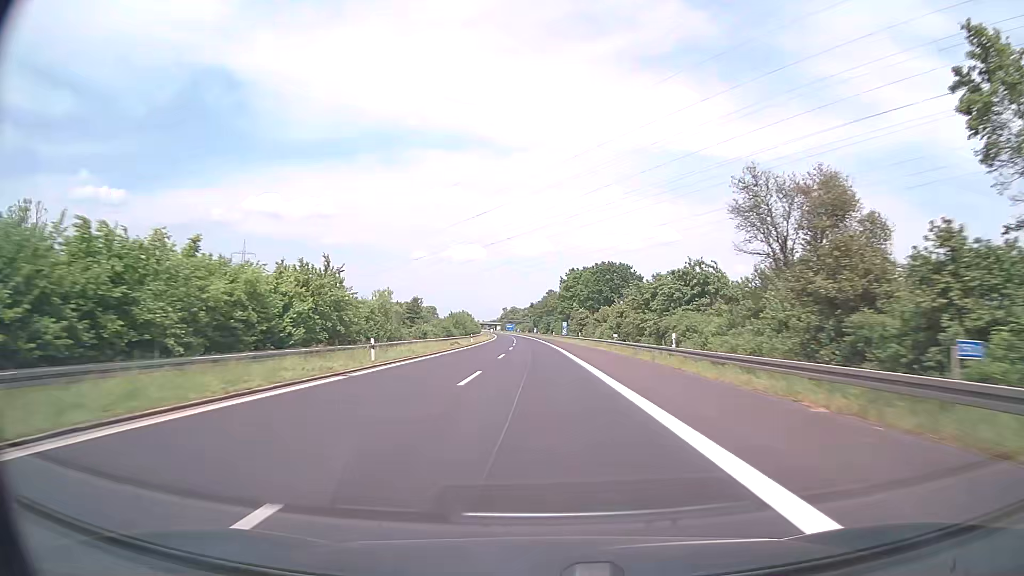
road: motorway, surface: asphalt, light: Day
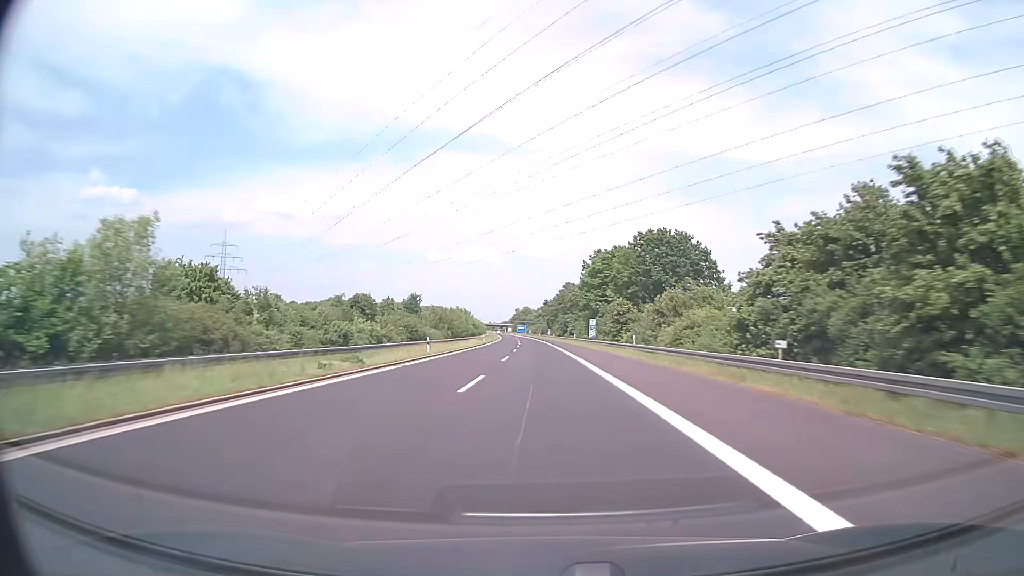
(-0.5, +38.1) m; -1°
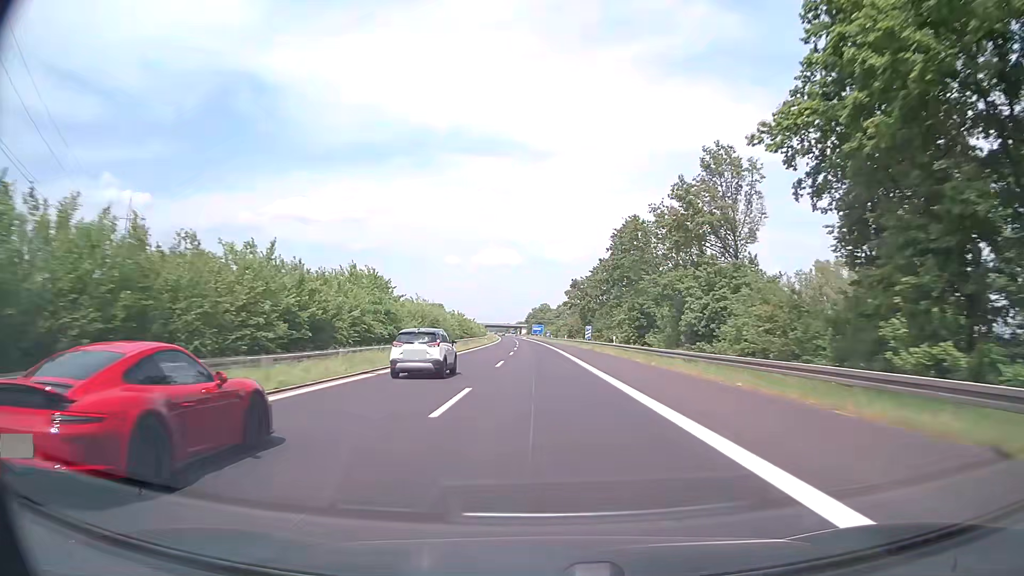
(-1.7, +95.2) m; -2°
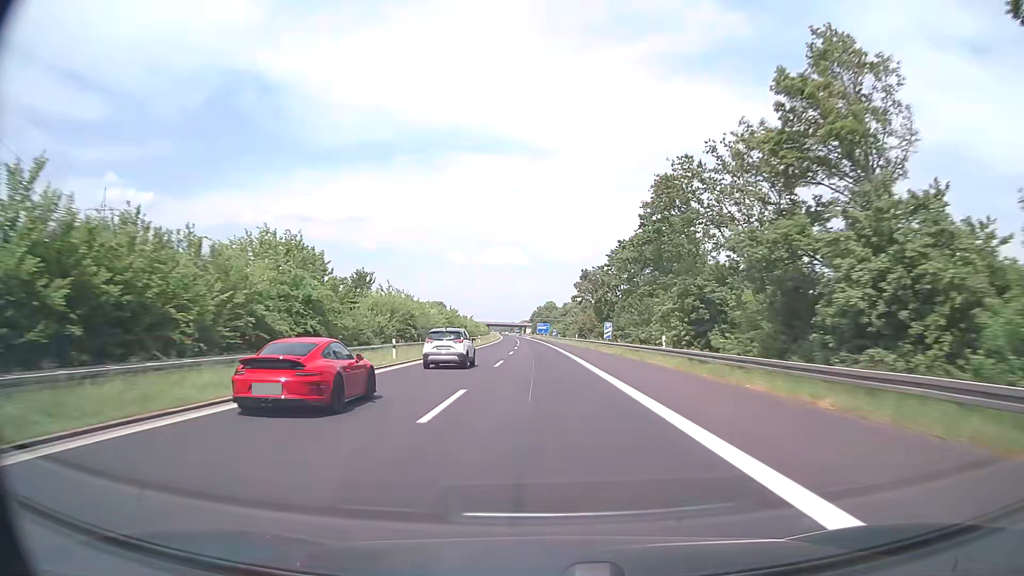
(-0.1, +19.0) m; -1°
(0, +10) (0, +20) (0, +30) (0, +40) (0, +50) (-1, +60) (-1, +70) (-1, +80) (-1, +90) (-2, +100) m
